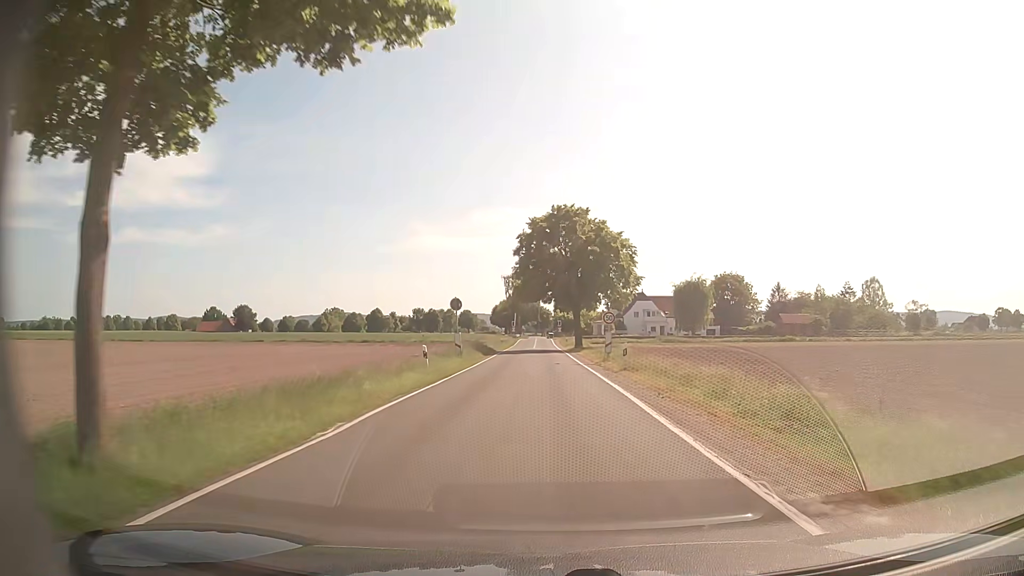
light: Day
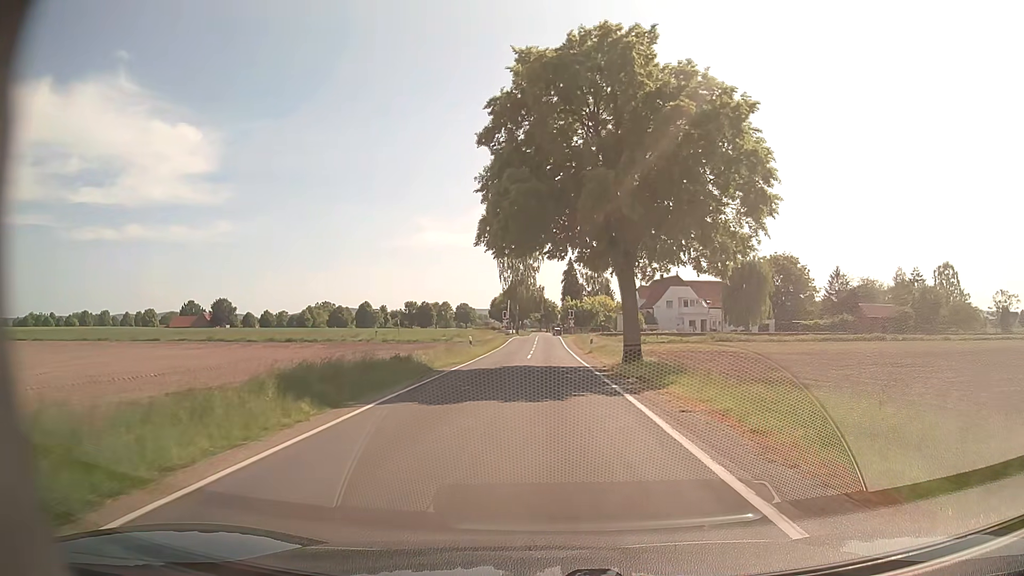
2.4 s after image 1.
(-0.3, +33.8) m; -1°
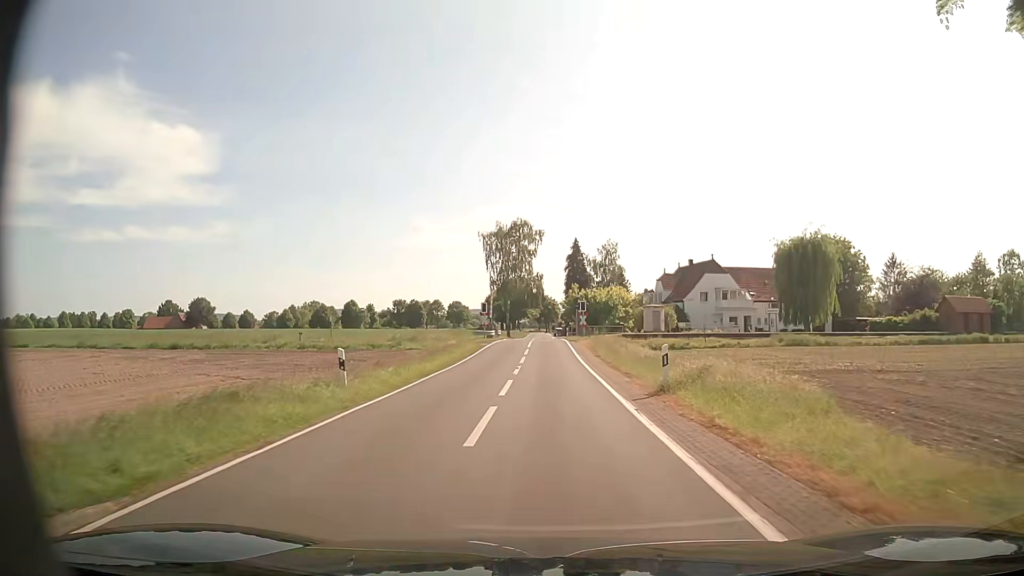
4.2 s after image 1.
(-0.1, +24.5) m; 0°
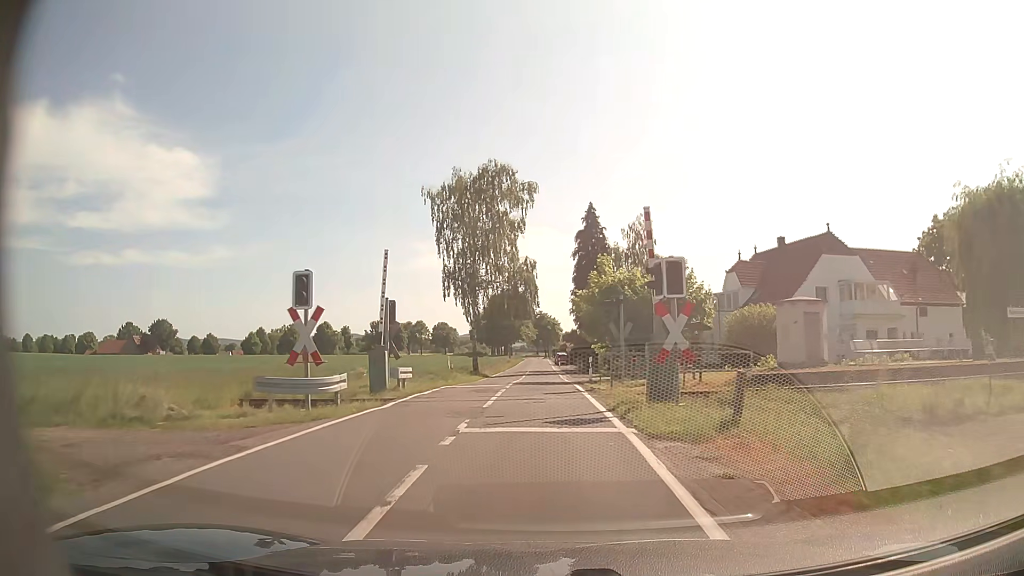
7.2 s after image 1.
(+0.3, +38.3) m; 0°
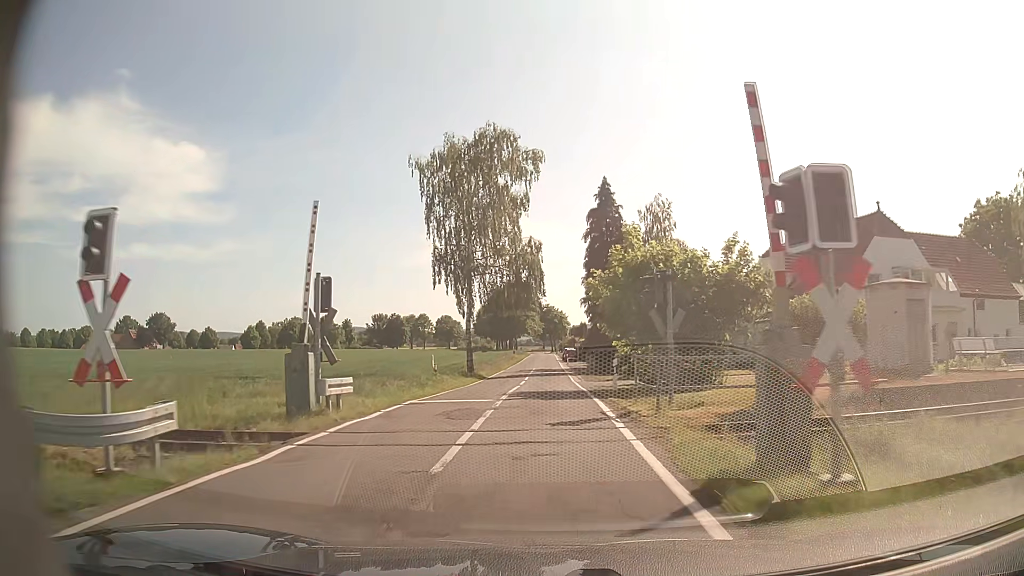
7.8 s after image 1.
(-0.1, +7.3) m; -1°
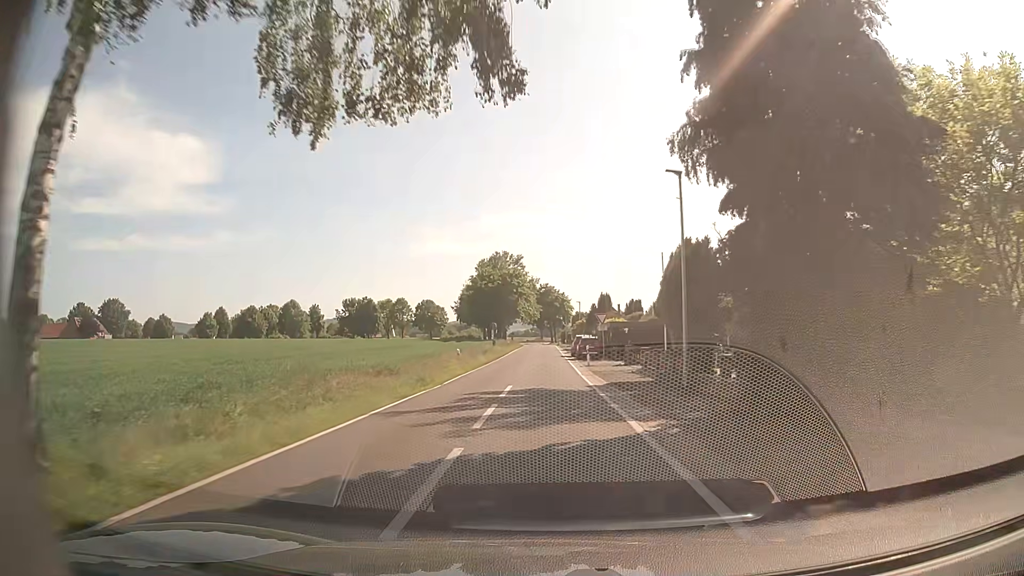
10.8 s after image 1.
(0.0, +37.3) m; 0°
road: tertiary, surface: asphalt
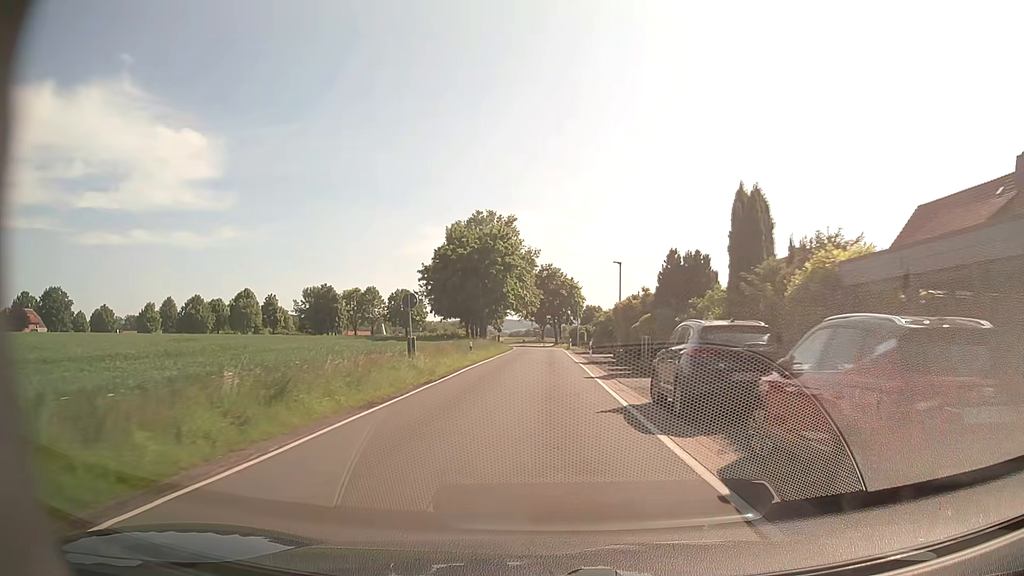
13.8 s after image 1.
(+0.1, +41.3) m; 0°
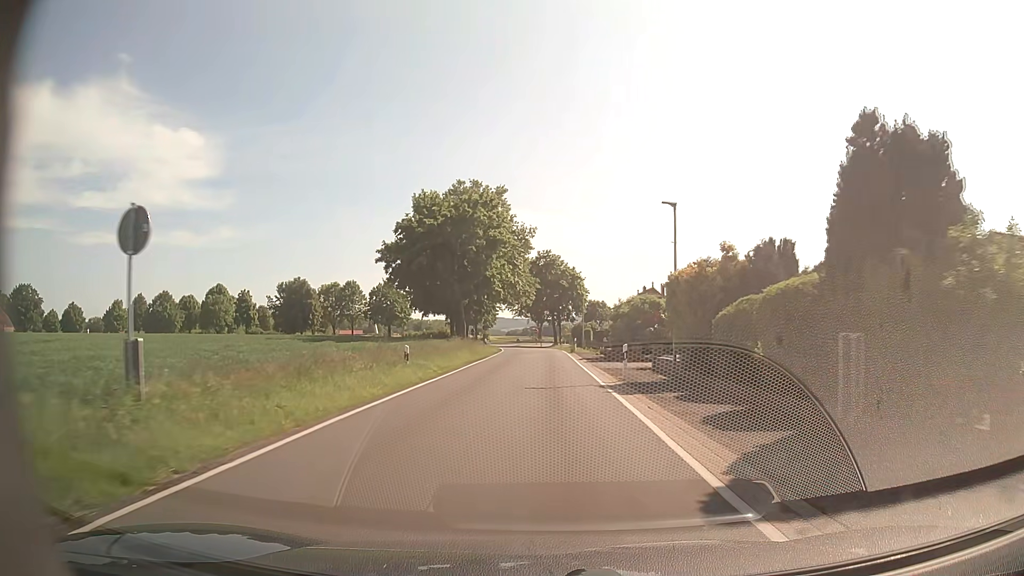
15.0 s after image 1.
(+0.1, +17.2) m; +1°
(0, +10) (0, +20) (0, +30) (0, +40) (0, +50) (-1, +60) (-1, +70) (-2, +80) (-3, +90) (-4, +100) m
